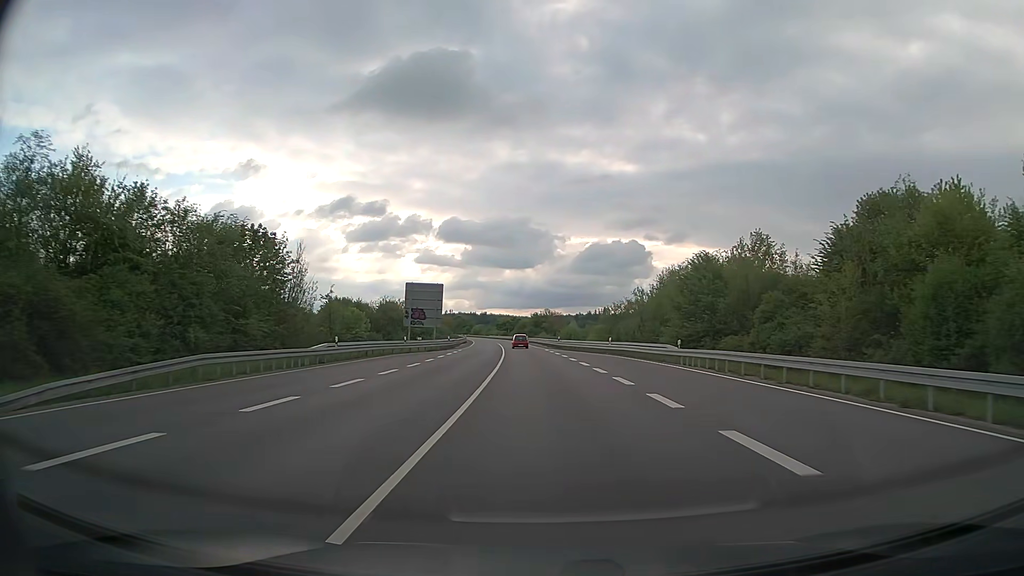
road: trunk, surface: asphalt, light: Day
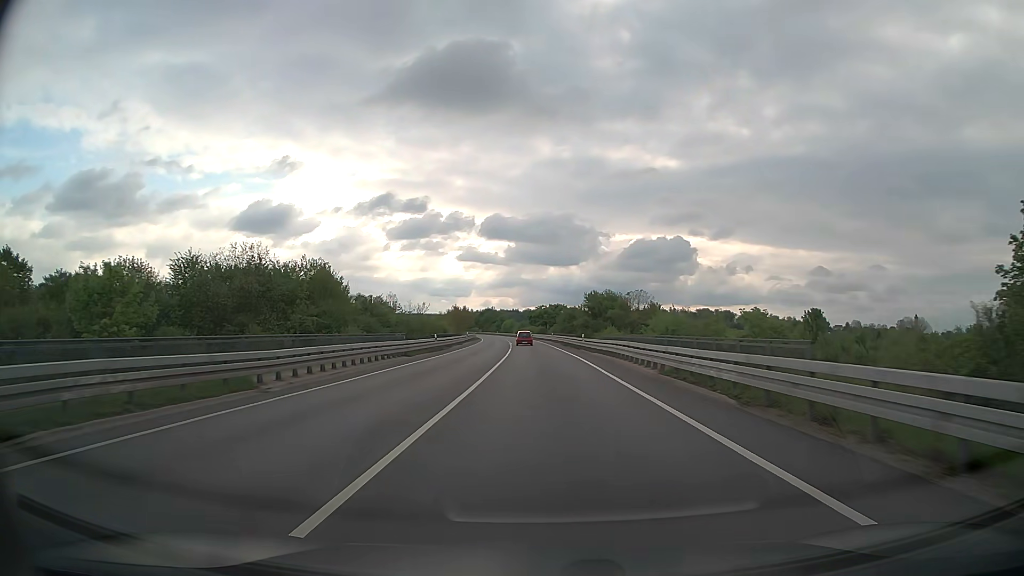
(-2.1, +67.3) m; -4°
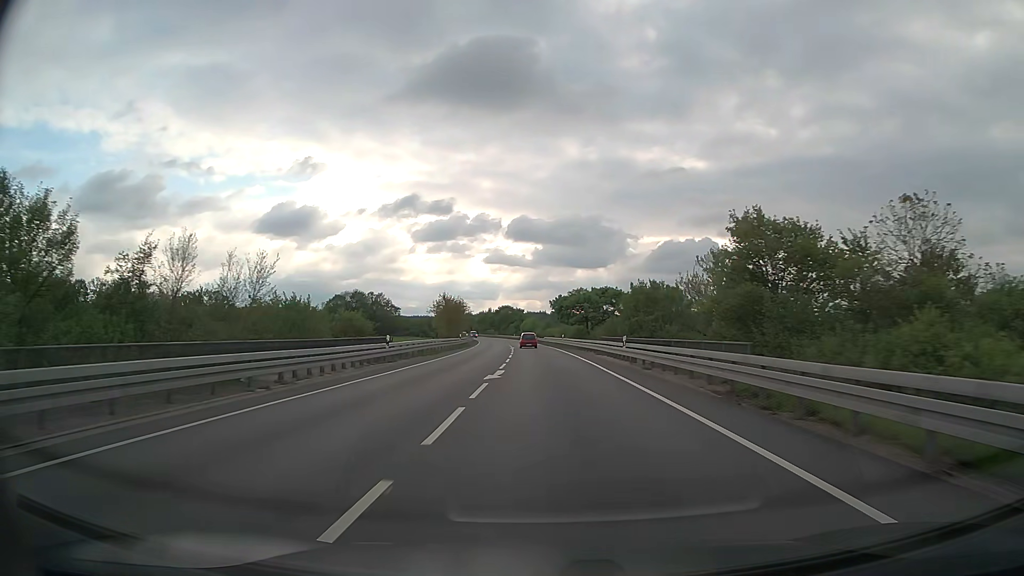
(-1.3, +55.2) m; -2°
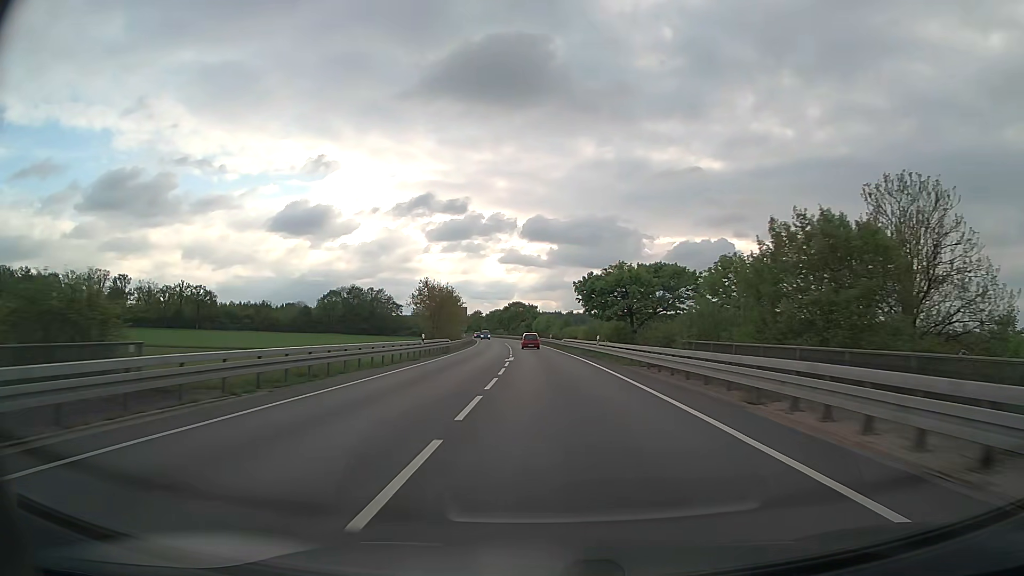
(-0.3, +27.8) m; -1°
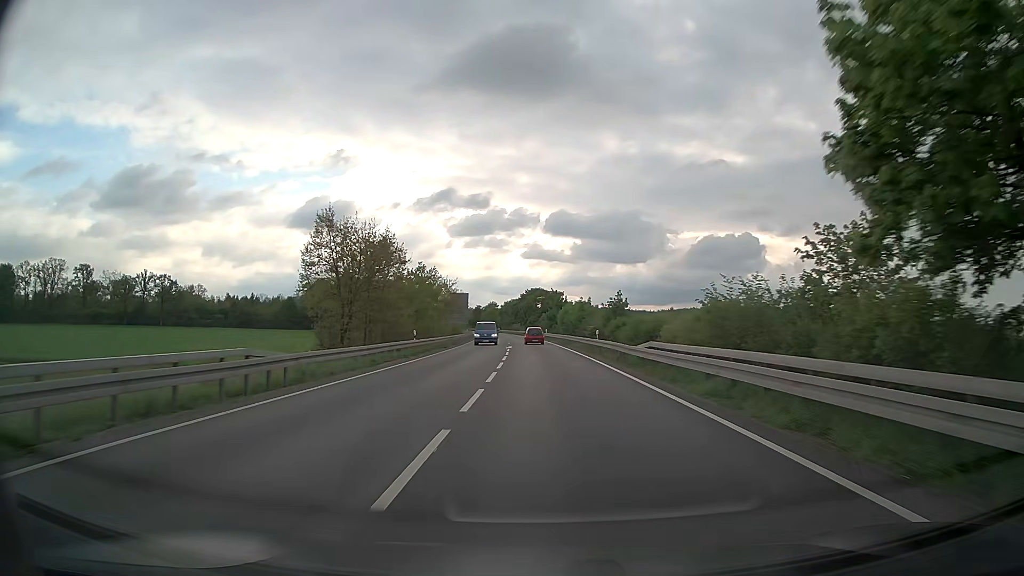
(-0.8, +41.3) m; -2°
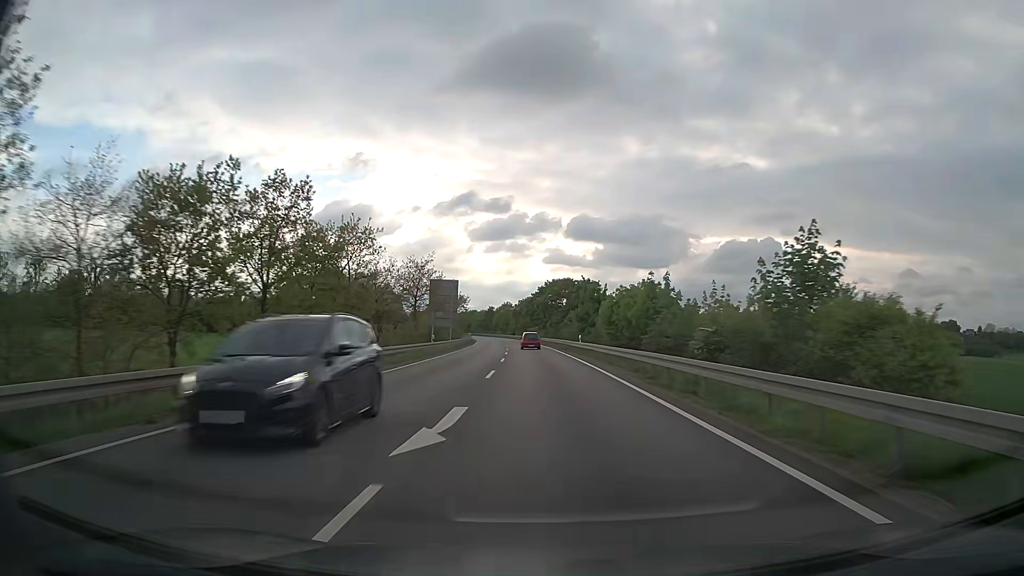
(-0.4, +39.1) m; -1°
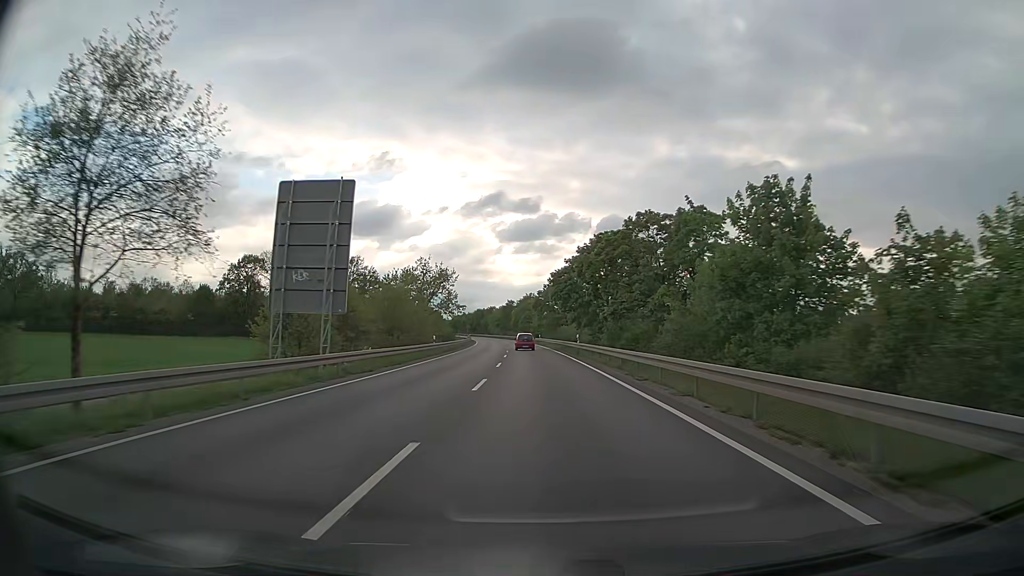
(-1.3, +52.3) m; -3°
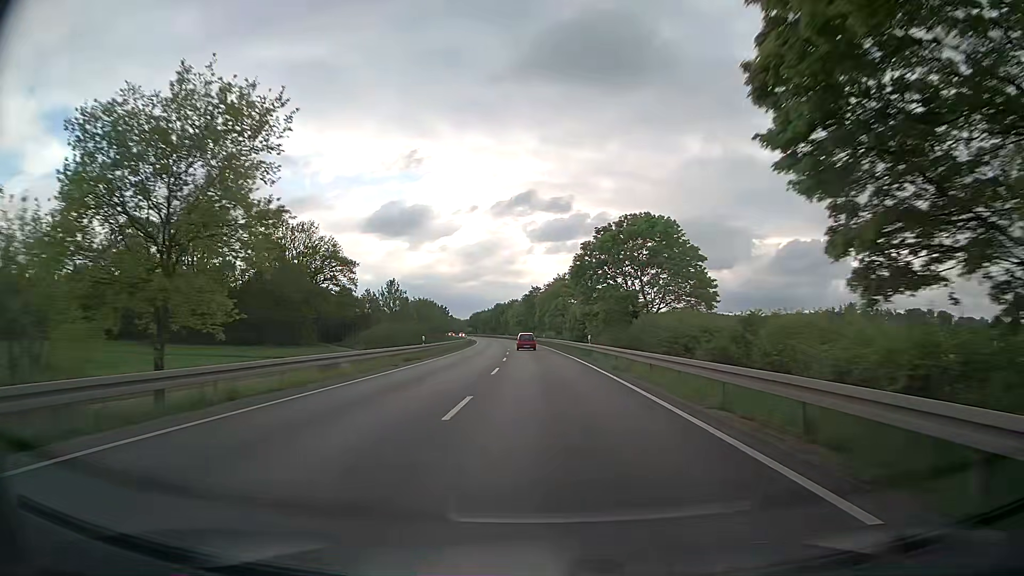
(-1.2, +54.0) m; -3°
(0, +10) (0, +20) (0, +30) (-1, +40) (-1, +50) (-1, +60) (-2, +70) (-2, +80) (-3, +90) (-4, +100) m
